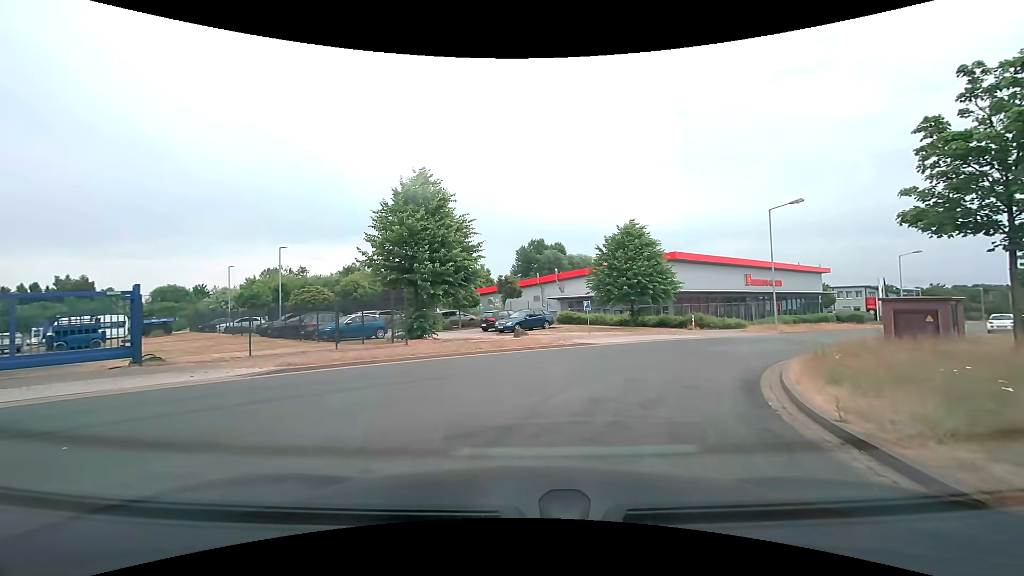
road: residential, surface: asphalt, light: Day
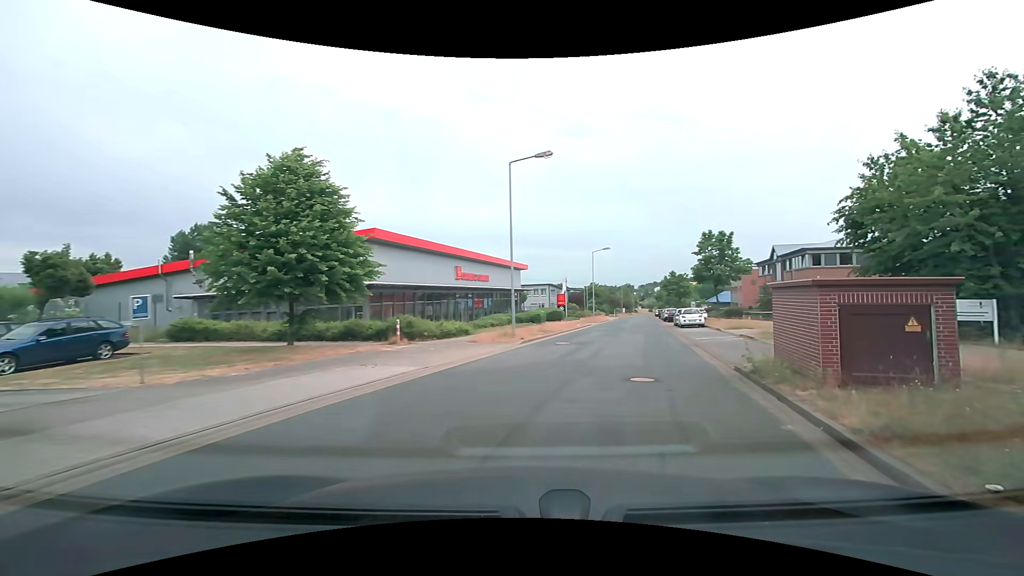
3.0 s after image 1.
(+3.3, +14.0) m; +33°
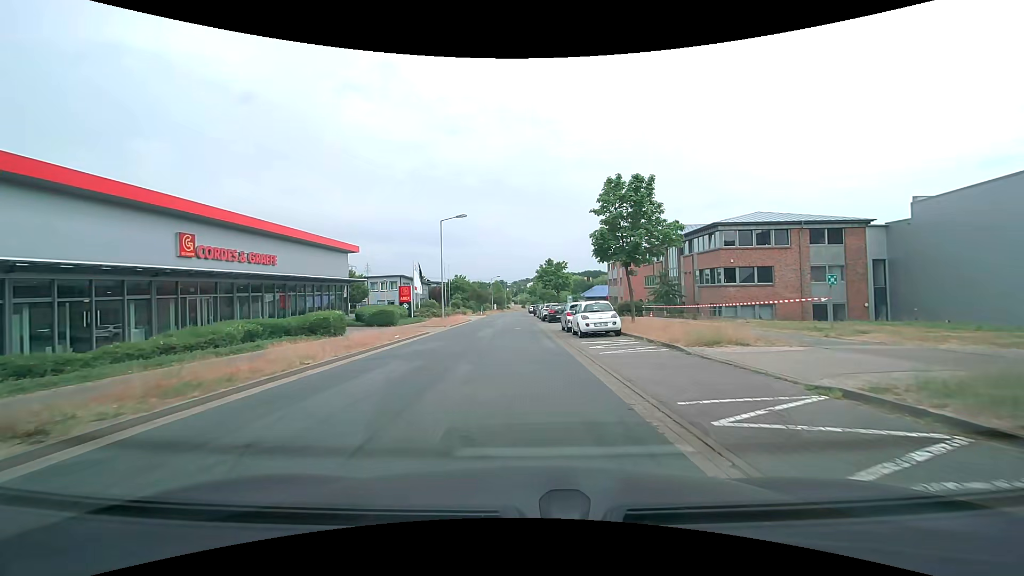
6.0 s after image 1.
(+4.4, +18.7) m; +16°
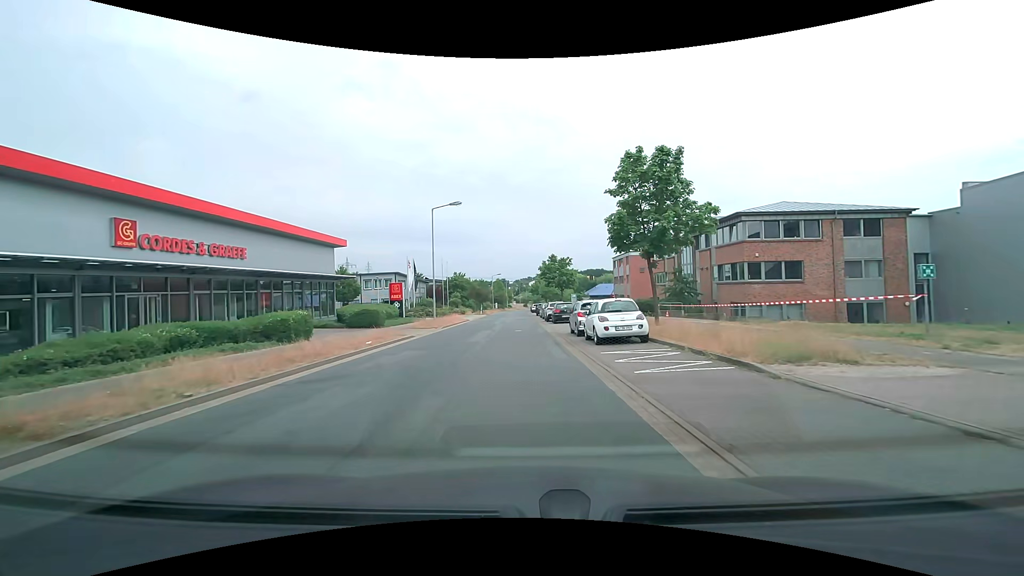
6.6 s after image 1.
(0.0, +4.2) m; 0°
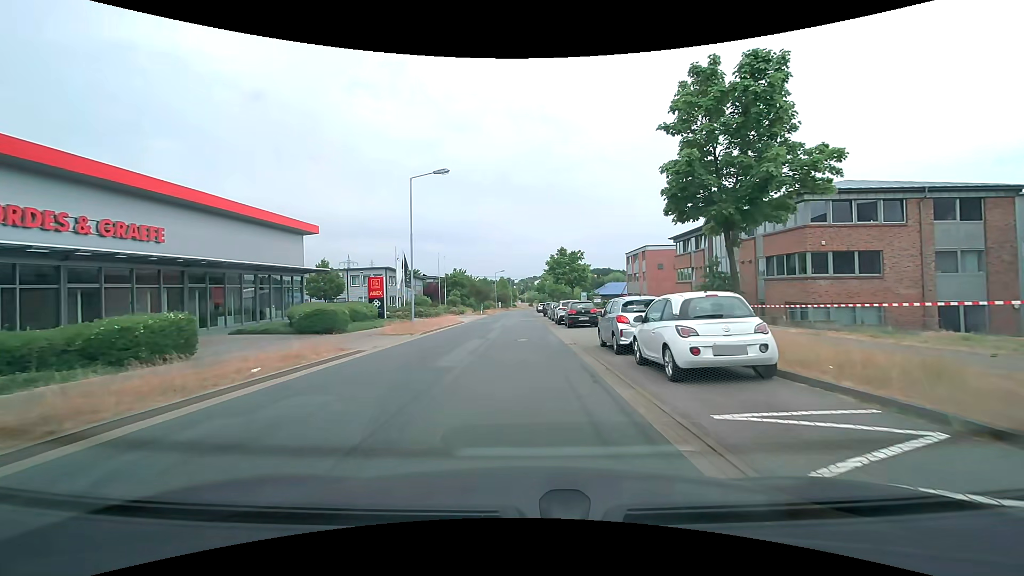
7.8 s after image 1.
(-0.1, +7.8) m; -1°
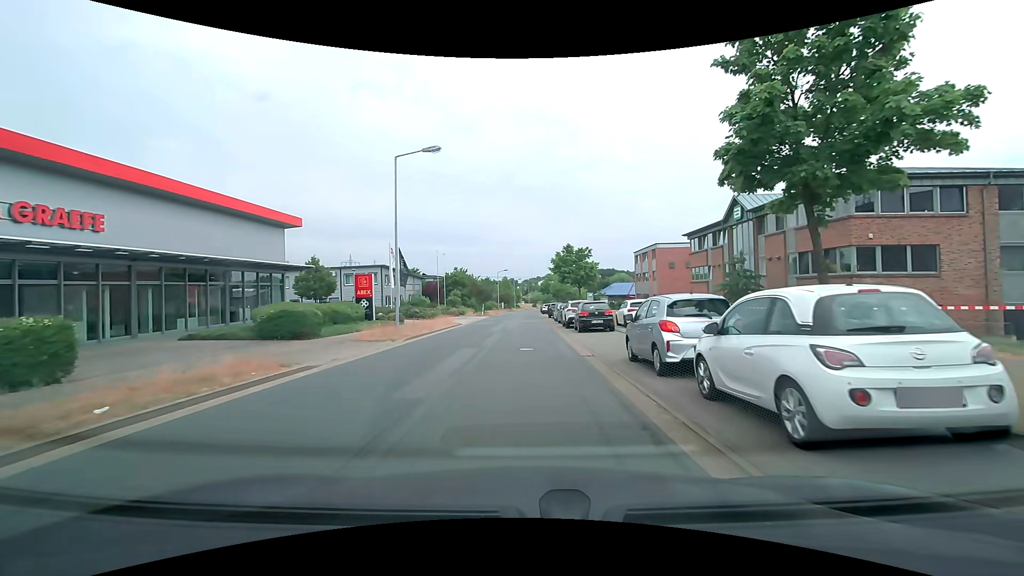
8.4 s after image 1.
(0.0, +3.8) m; 0°
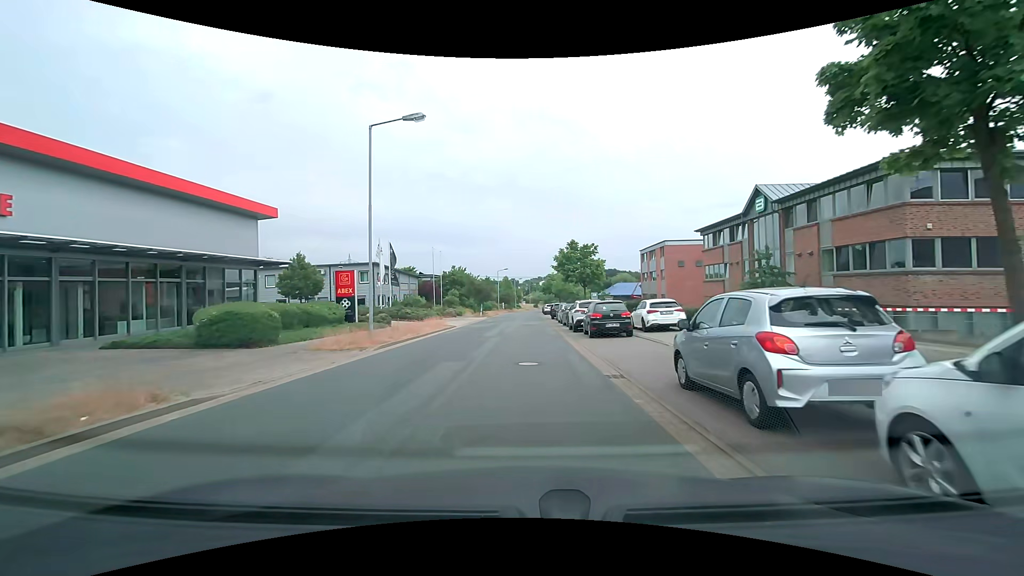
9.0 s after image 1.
(0.0, +3.8) m; 0°
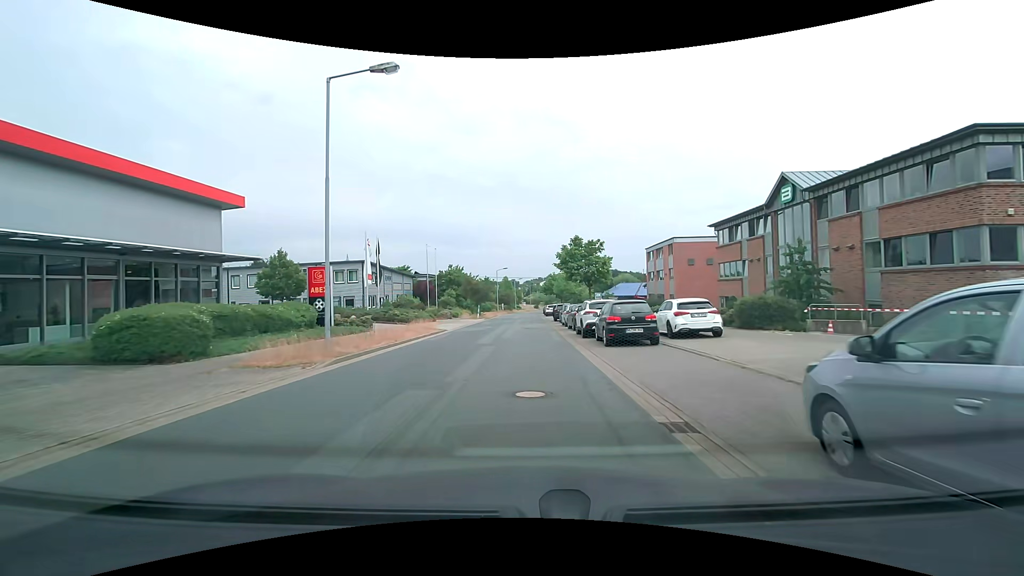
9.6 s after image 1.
(0.0, +3.9) m; 0°
(0, +10) (0, +20) (0, +30) (0, +40) (0, +50) (0, +60) (0, +70) (0, +80) (0, +90) (+1, +100) m
